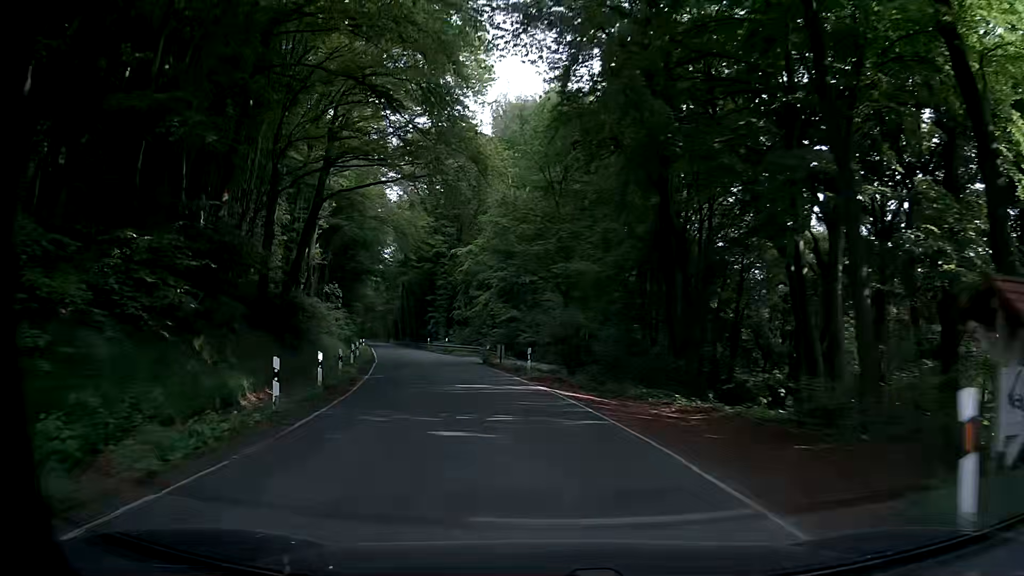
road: secondary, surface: asphalt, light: Day
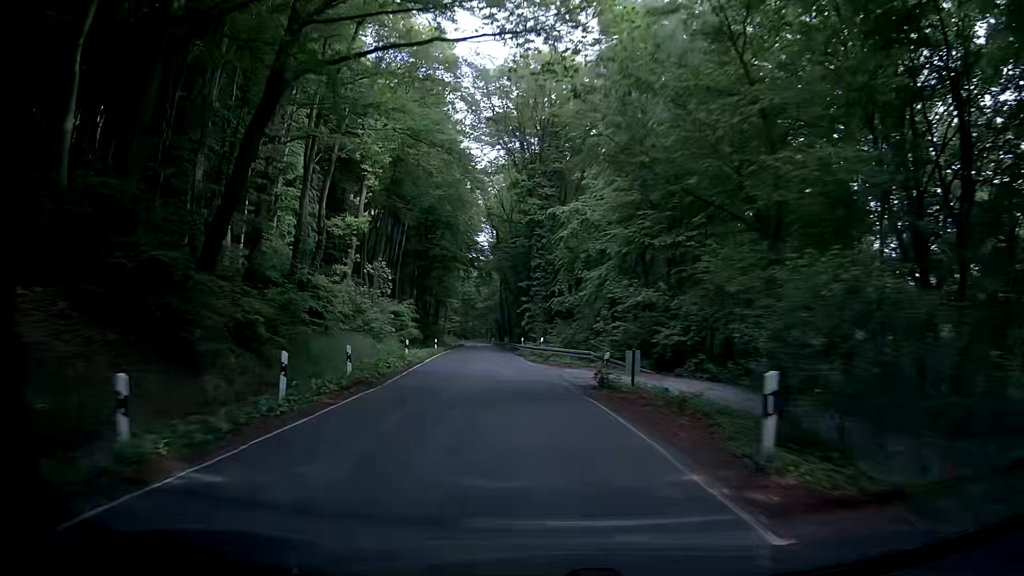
(-1.7, +18.7) m; -9°
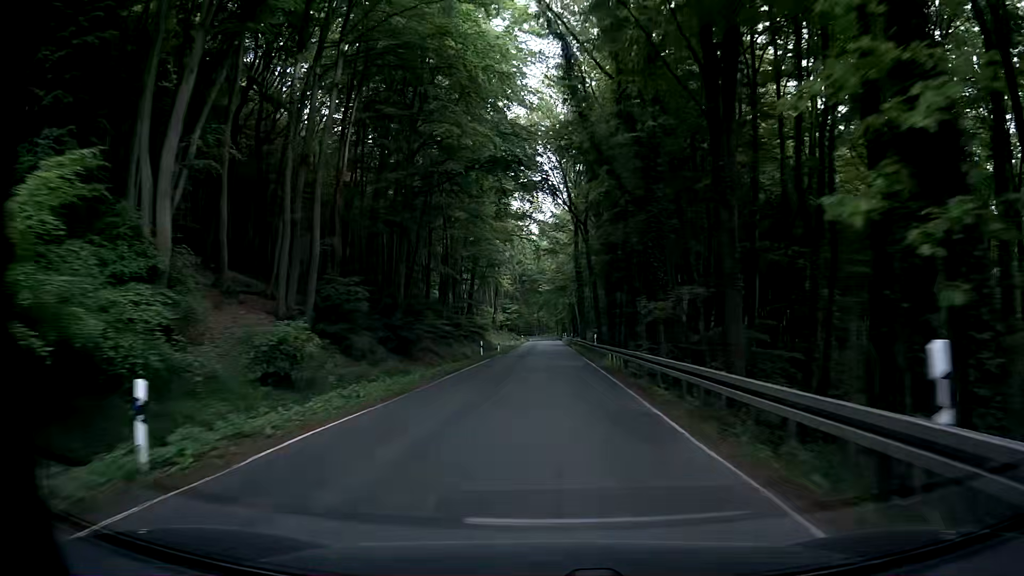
(-5.3, +49.7) m; -8°
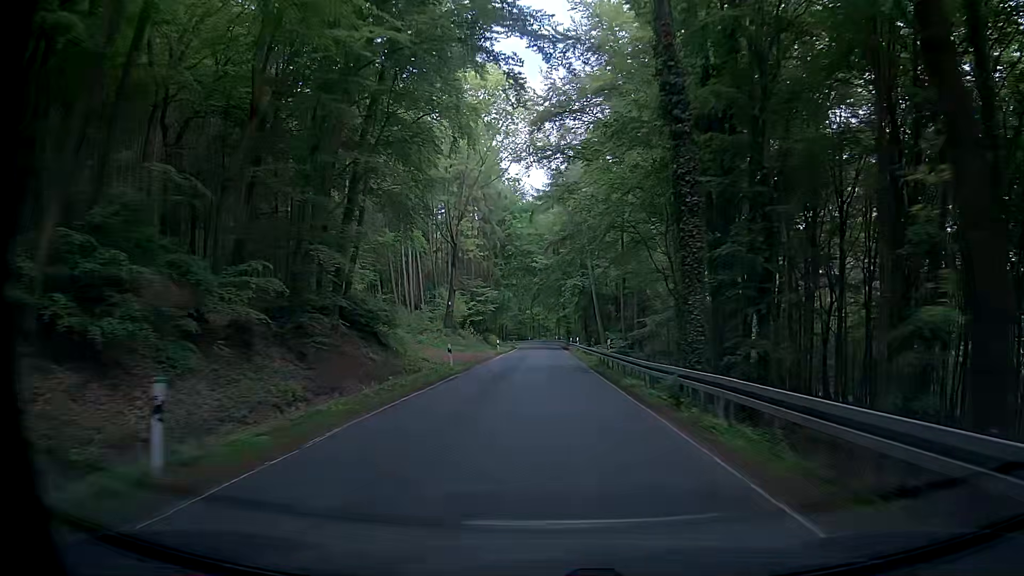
(-0.8, +50.6) m; -1°
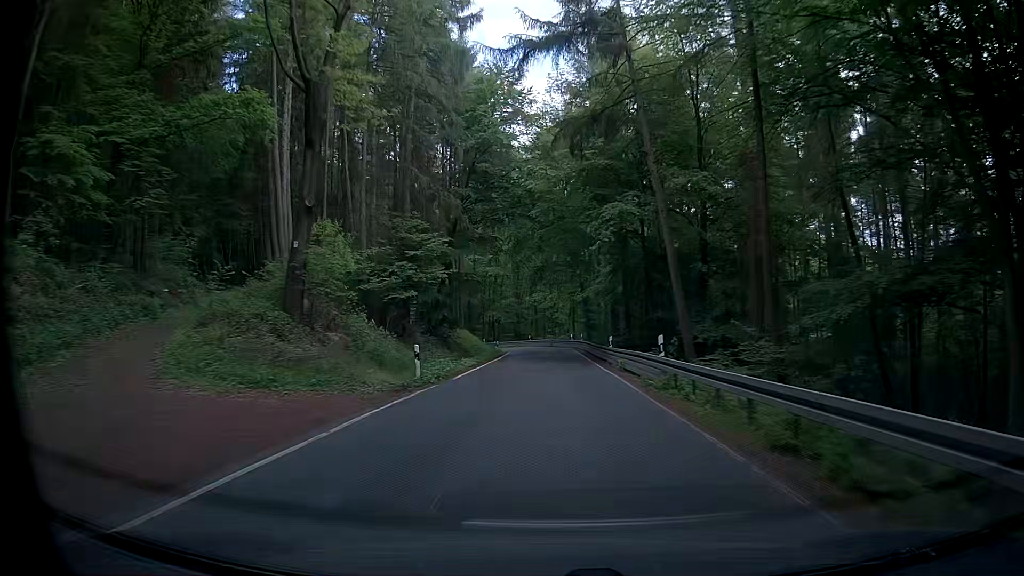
(+0.6, +40.3) m; +1°
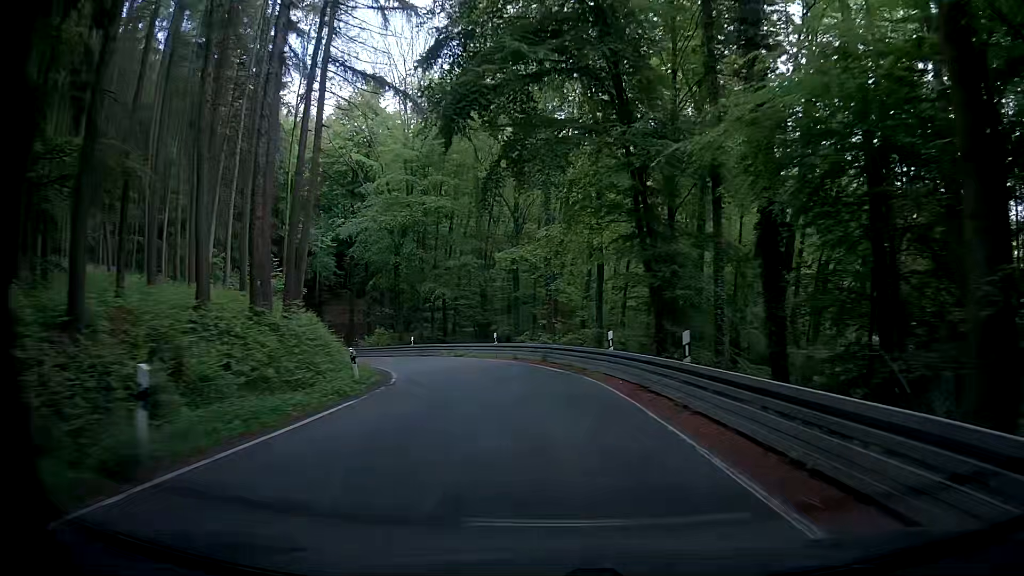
(0.0, +45.7) m; -1°
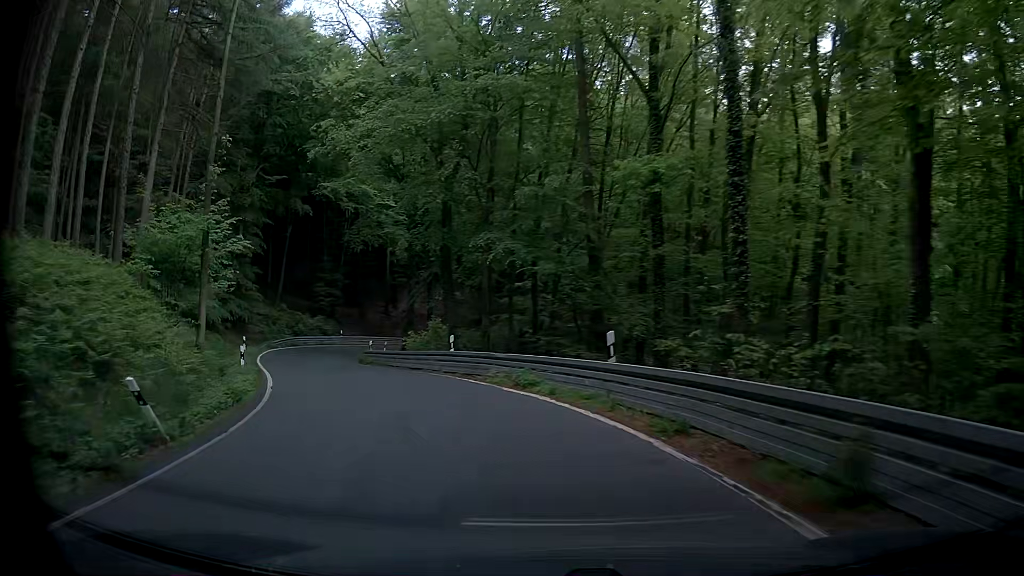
(-0.5, +22.6) m; -8°
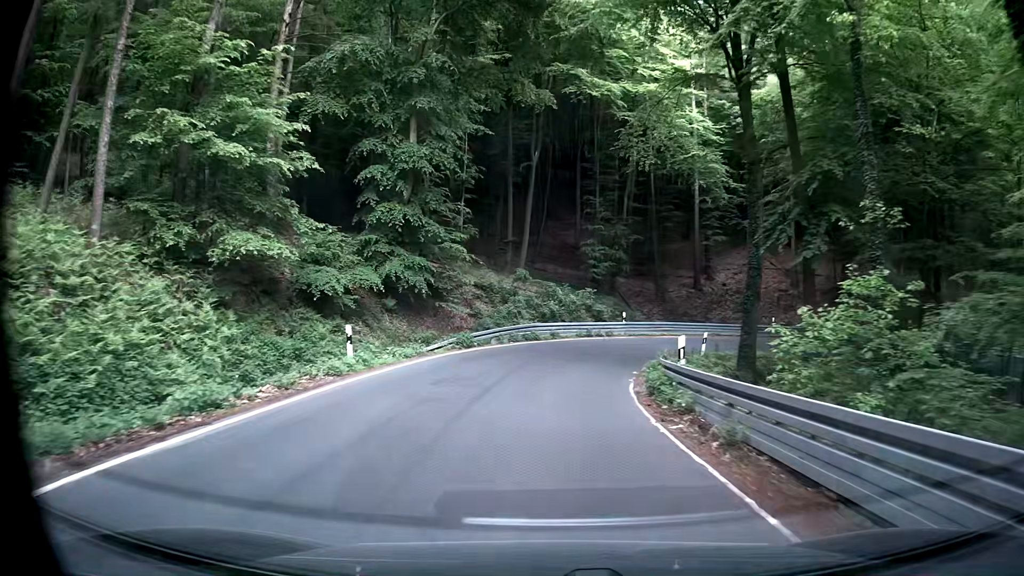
(-6.0, +25.2) m; -24°
